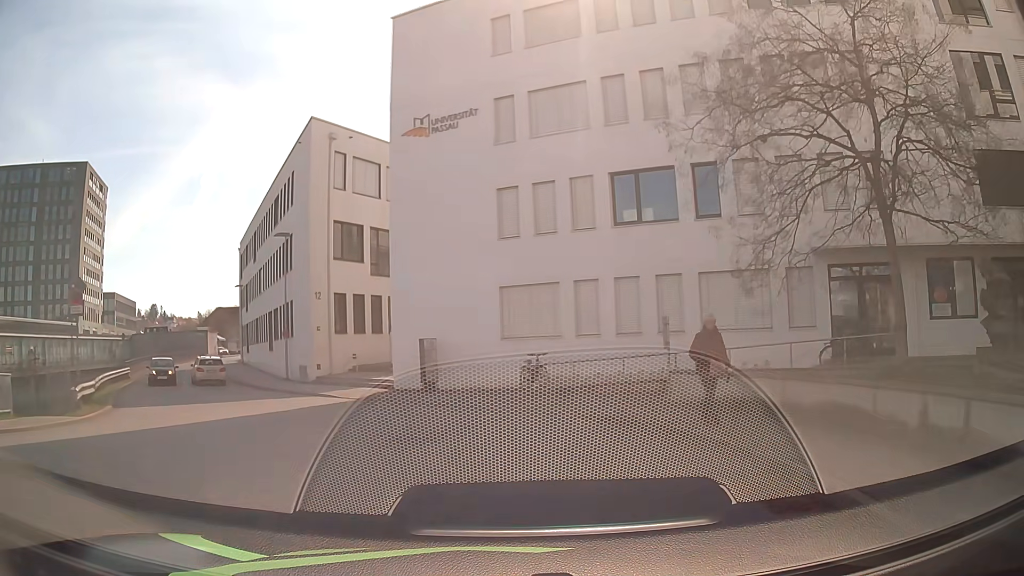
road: residential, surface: asphalt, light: Day
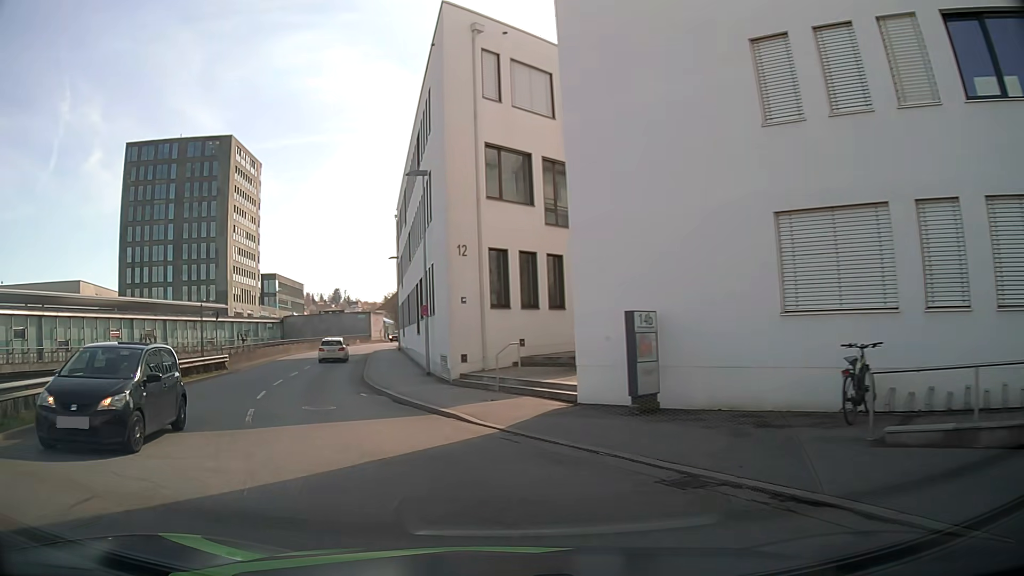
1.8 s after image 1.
(-1.3, +11.4) m; -17°
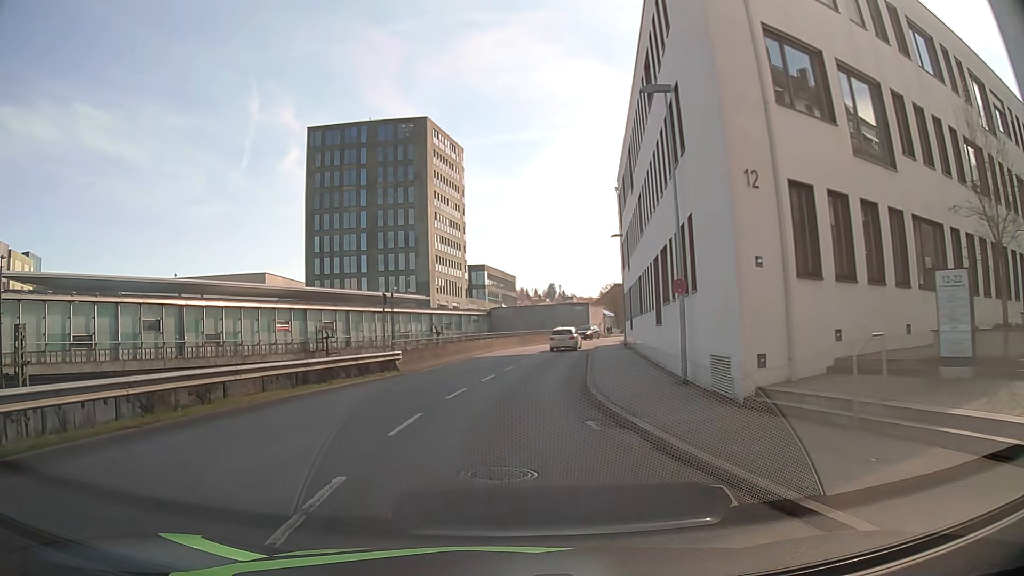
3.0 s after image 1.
(-1.3, +8.8) m; -12°
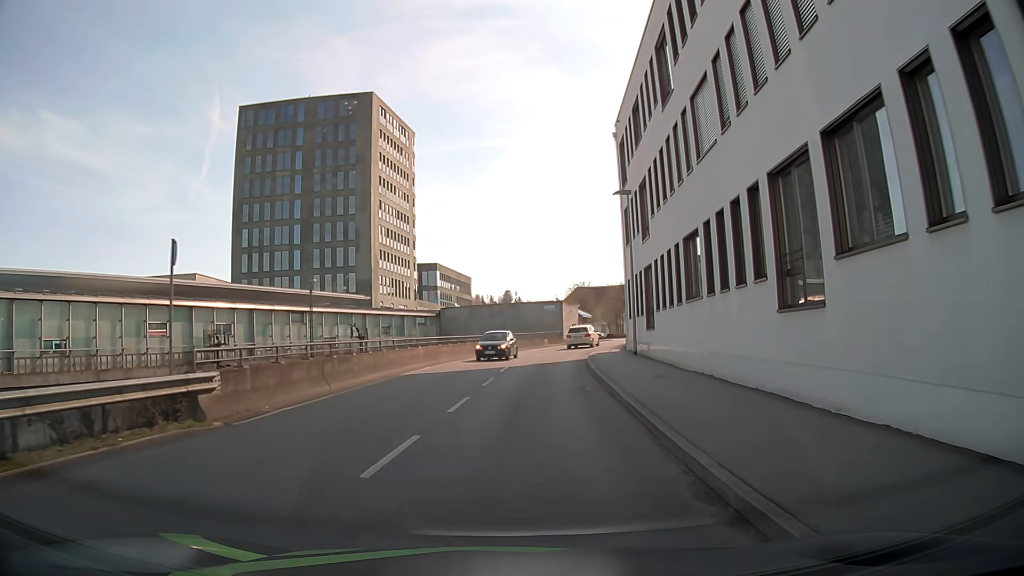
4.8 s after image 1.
(-1.1, +15.3) m; -2°
(0, +10) (+1, +20) (+2, +30) (+3, +40) (+6, +50) (+9, +59) (+13, +68) (+17, +77) (+24, +85) (+33, +87) m
